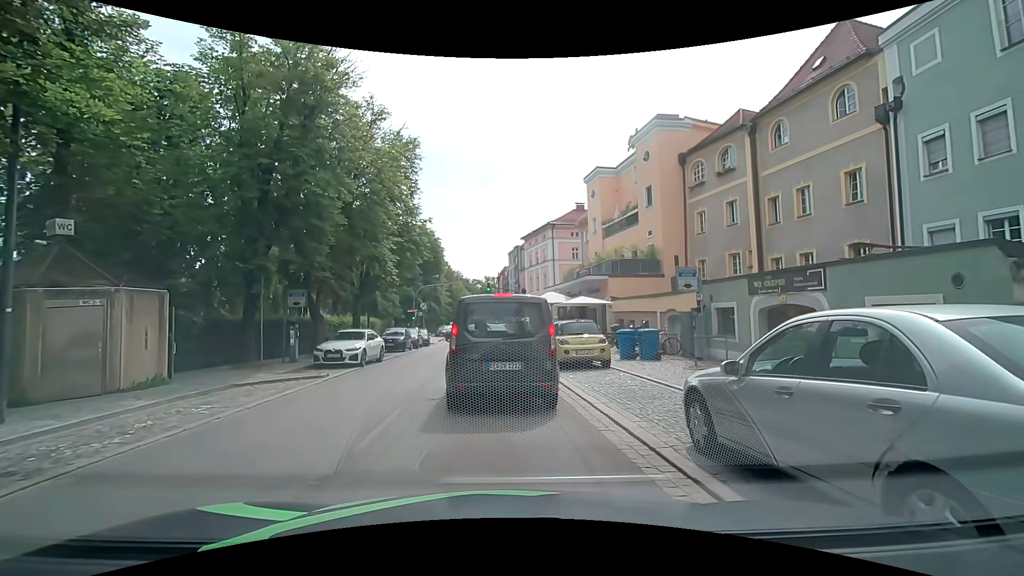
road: primary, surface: asphalt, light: Day
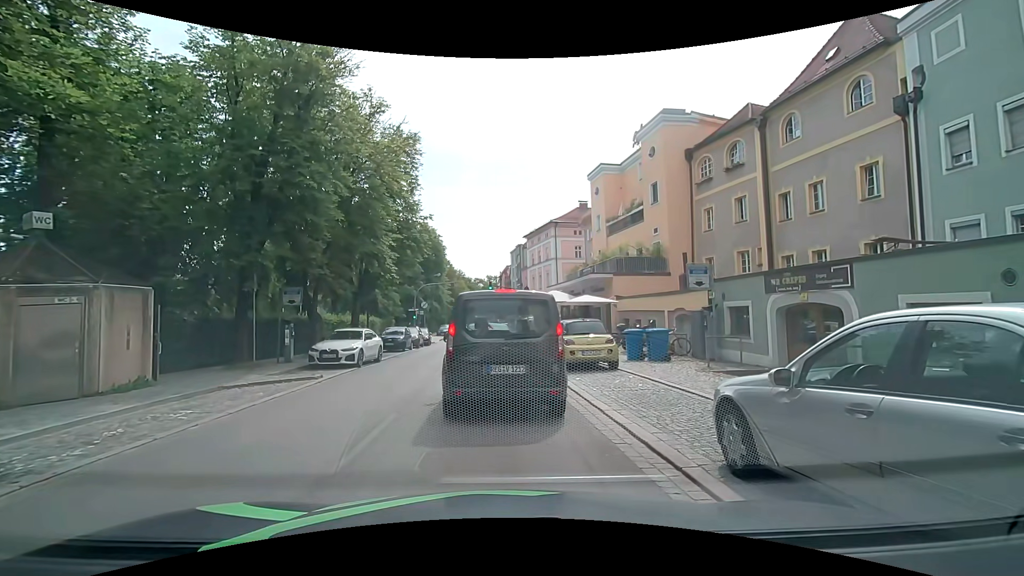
(0.0, +0.7) m; 0°
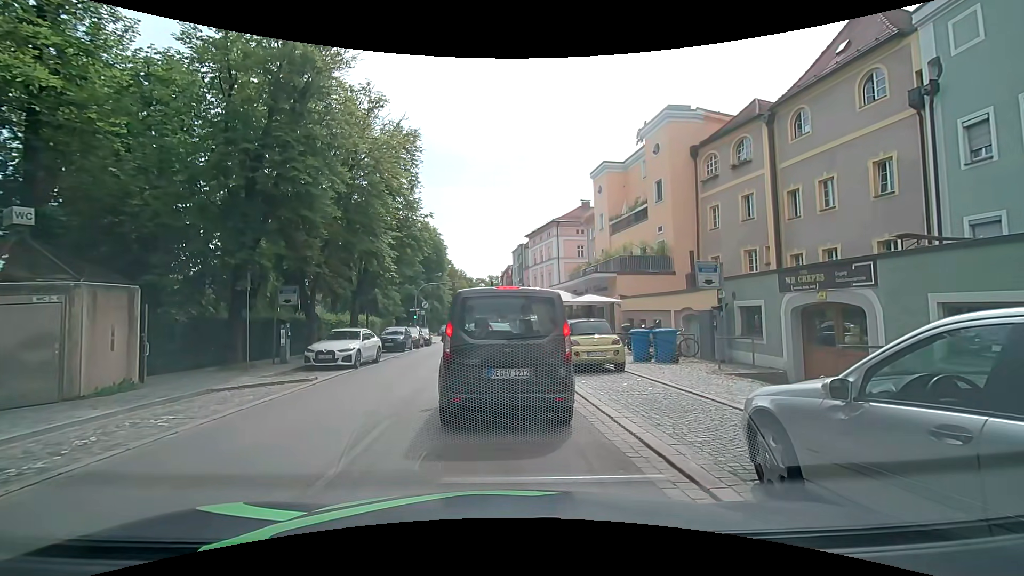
(0.0, +0.6) m; 0°
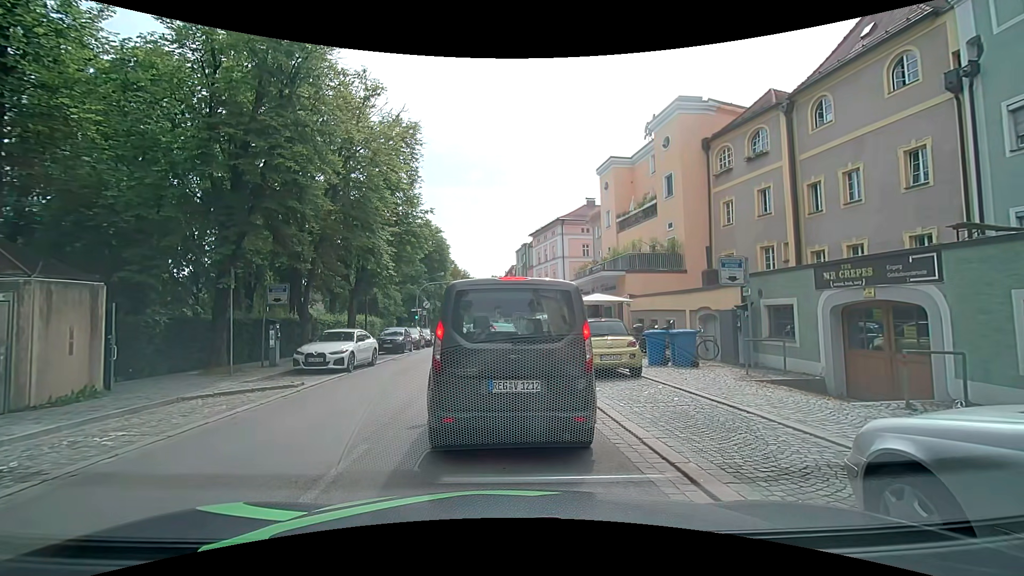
(0.0, +1.3) m; 0°
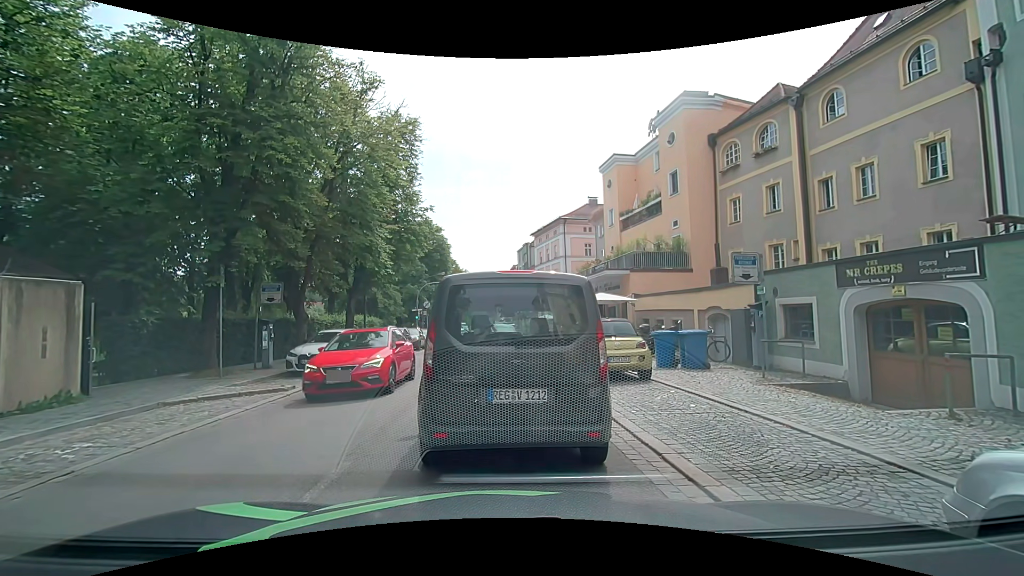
(0.0, +0.7) m; 0°
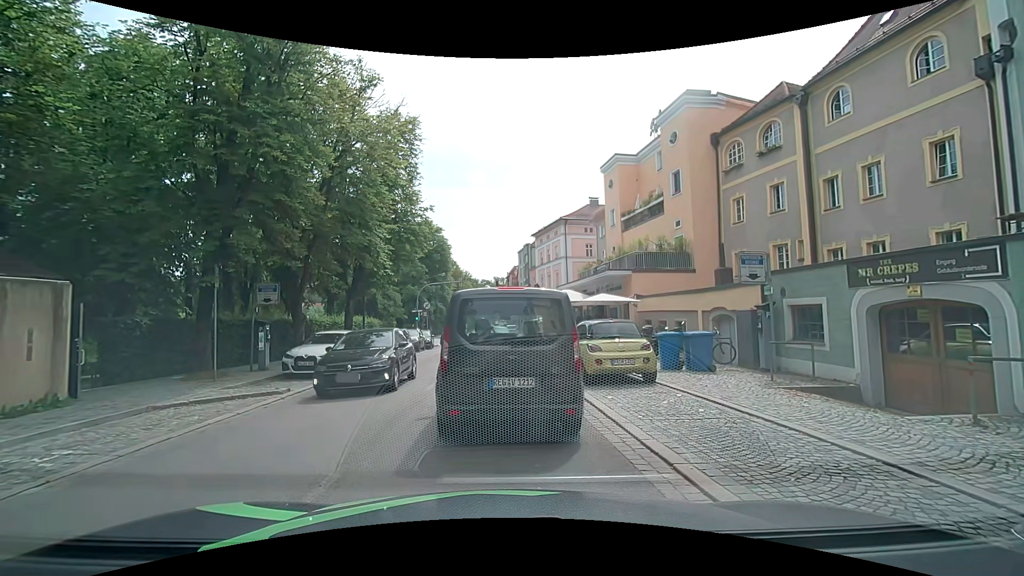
(0.0, +0.3) m; 0°
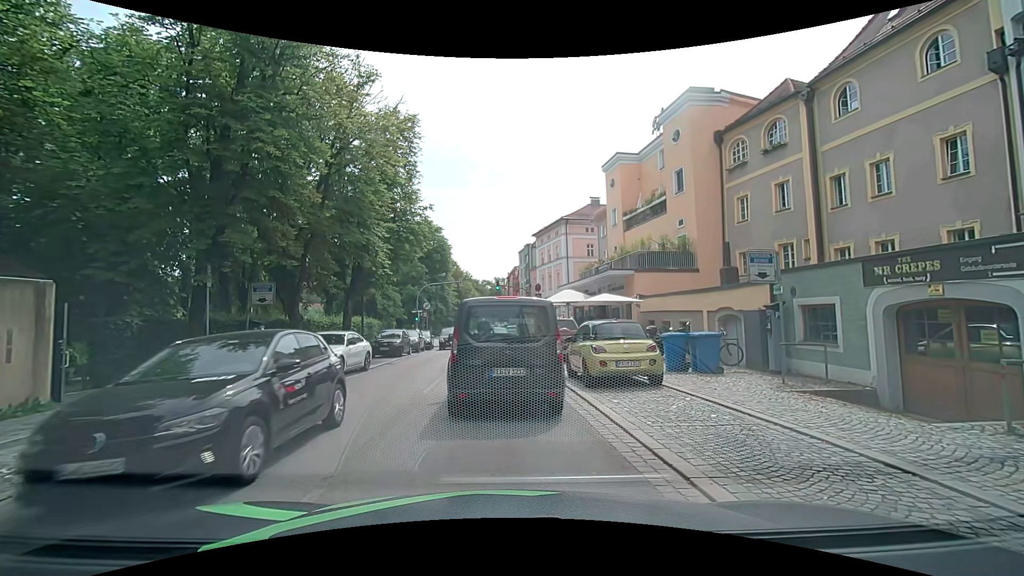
(0.0, +0.4) m; 0°
